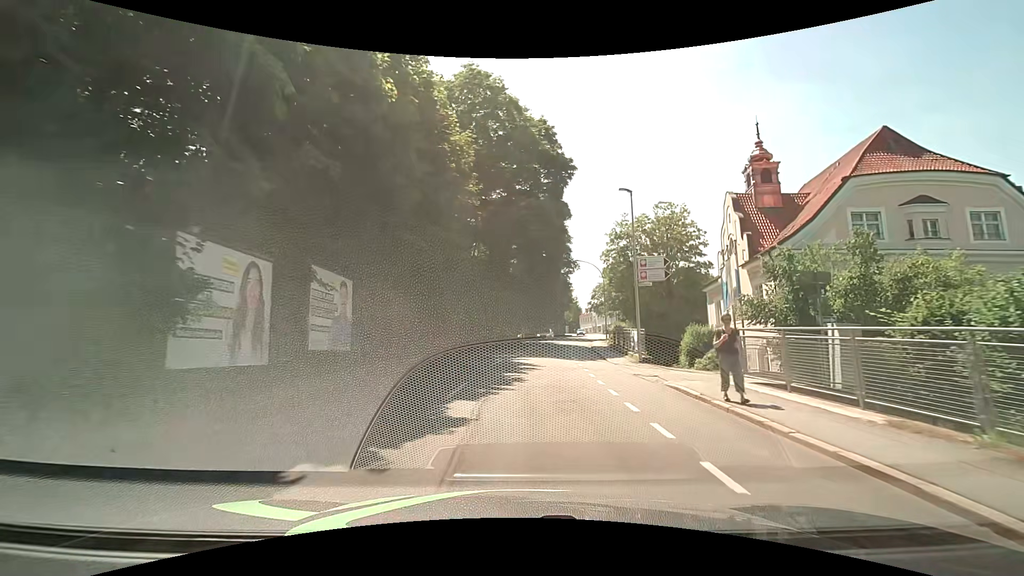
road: tertiary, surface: asphalt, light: Day
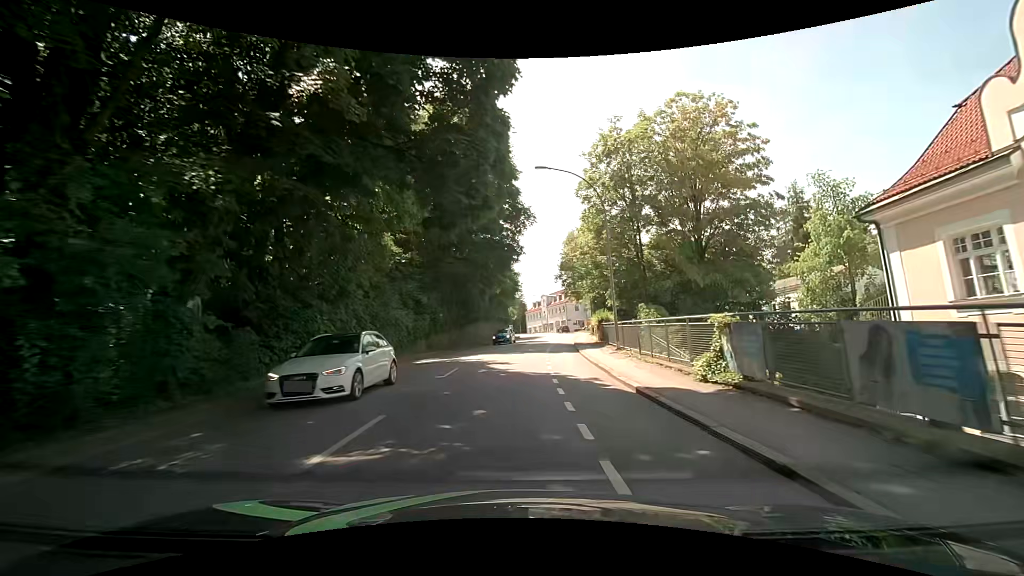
(+2.1, +31.1) m; +6°
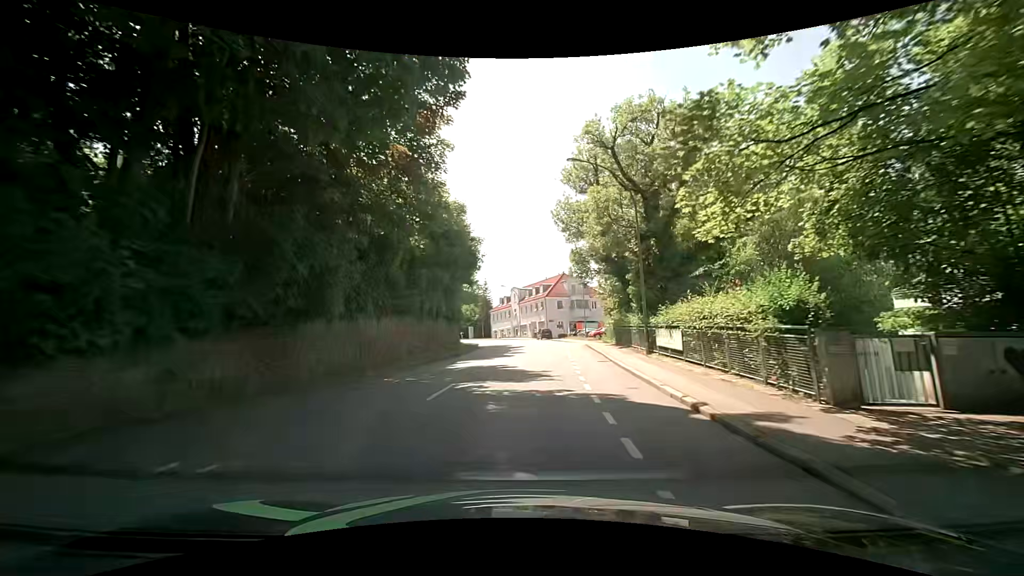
(+0.8, +31.0) m; +4°
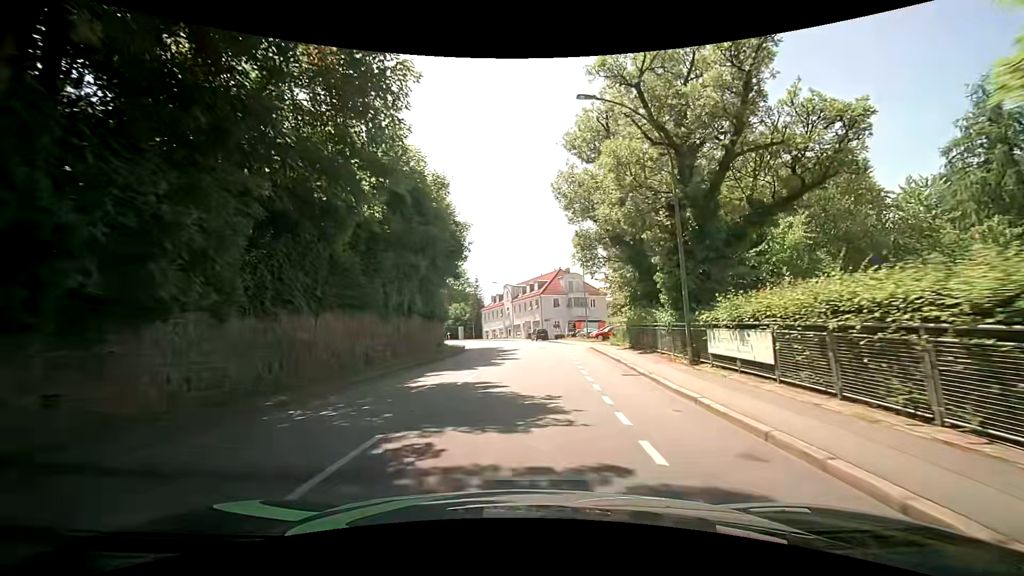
(+0.1, +6.2) m; +1°
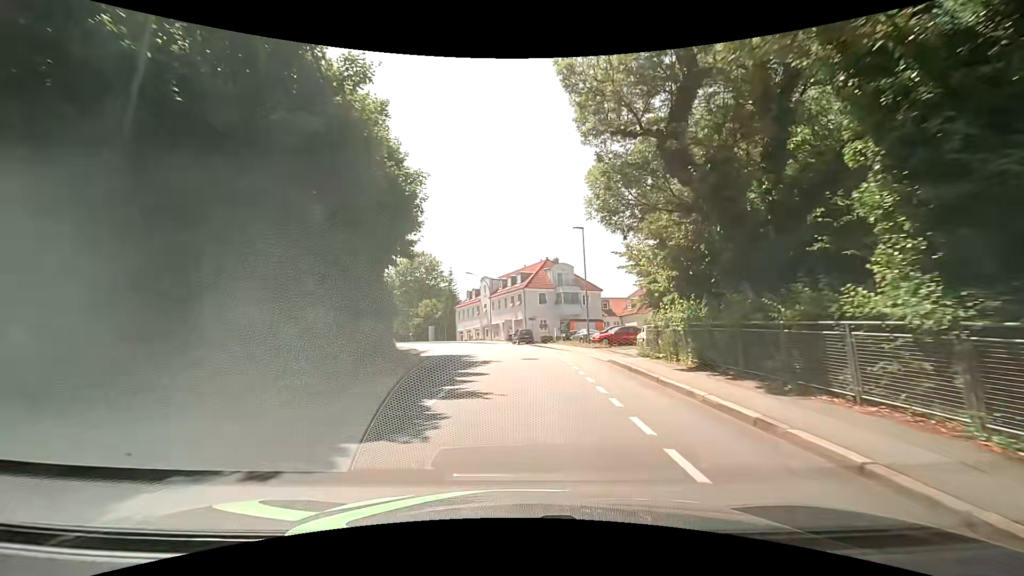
(+0.3, +12.5) m; +3°
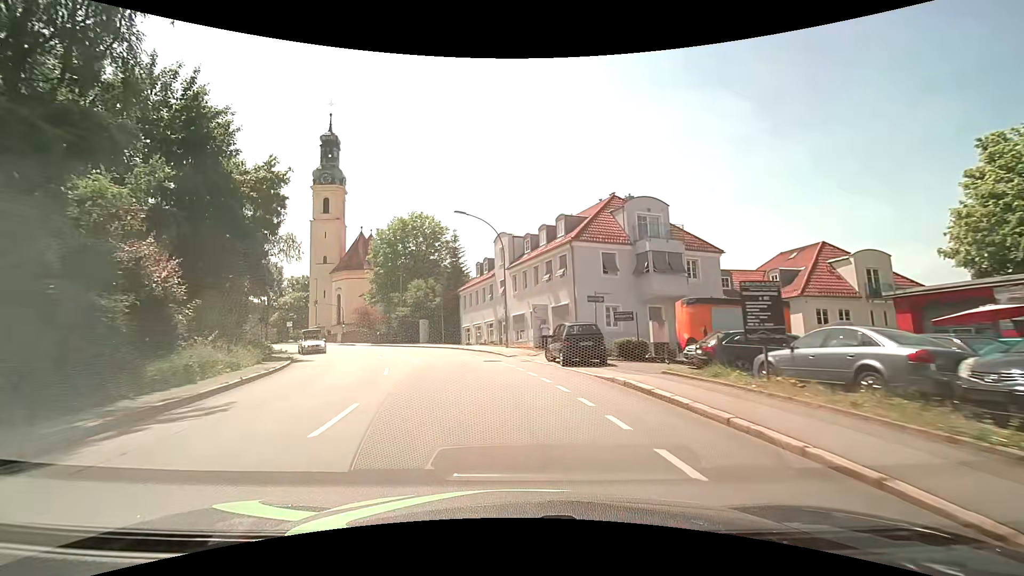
(-0.2, +31.7) m; -4°
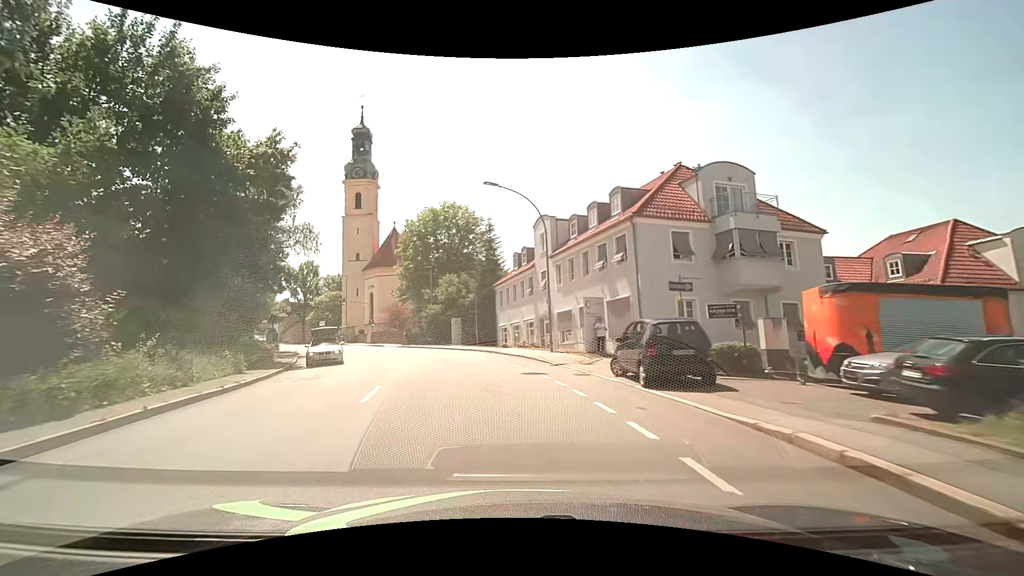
(-0.3, +6.3) m; -6°
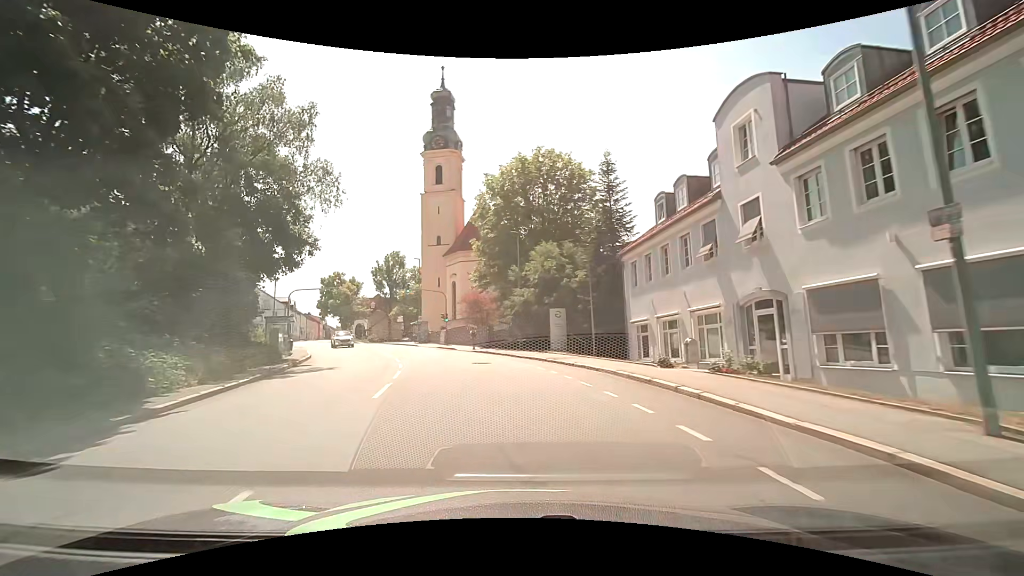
(-2.0, +18.4) m; -11°
(0, +10) (-2, +20) (-4, +30) (-8, +39) (-12, +48) (-16, +57) (-21, +66) (-26, +75) (-30, +83) (-35, +92) m
